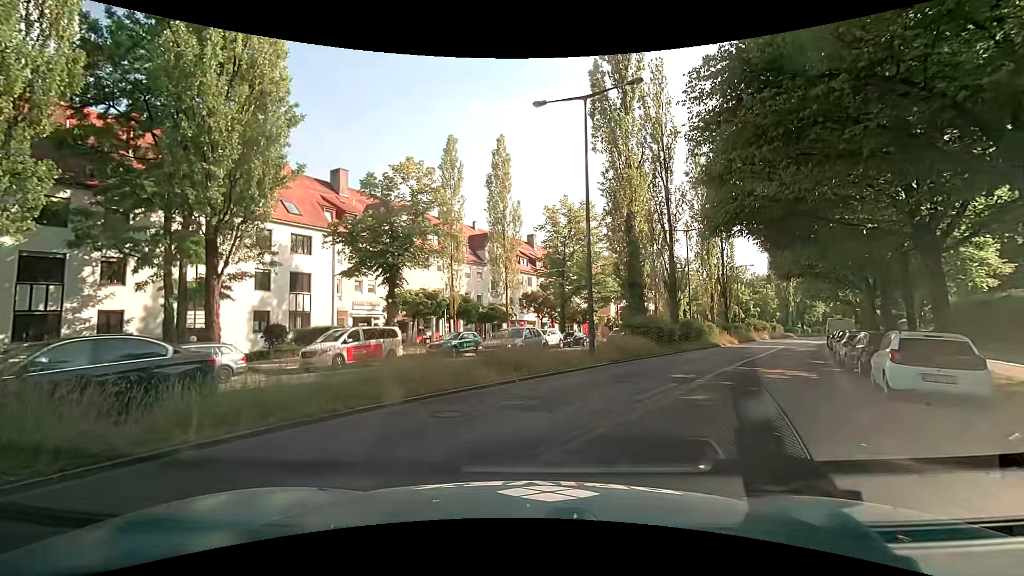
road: secondary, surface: asphalt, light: Day
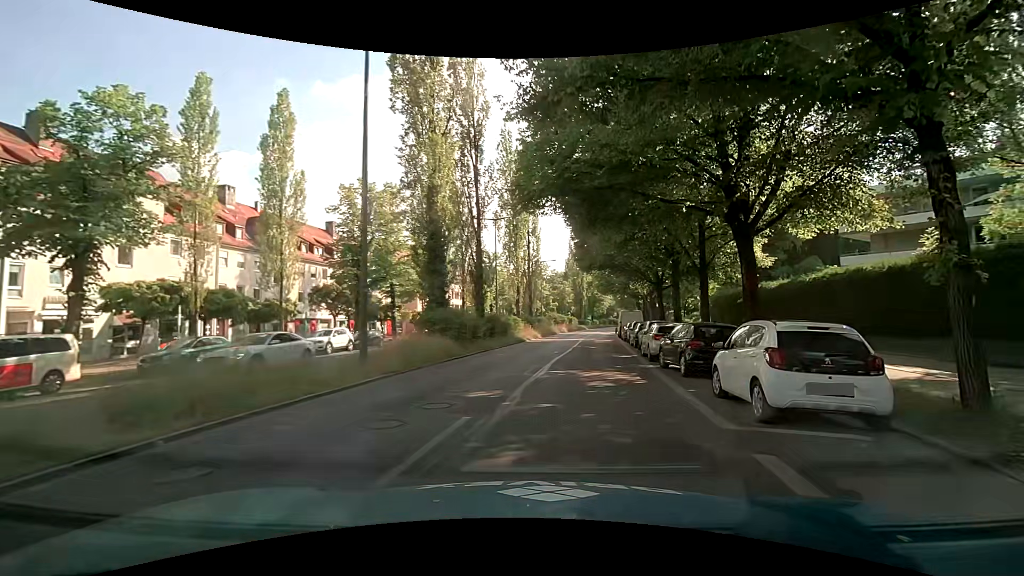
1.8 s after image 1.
(+0.9, +5.5) m; +19°
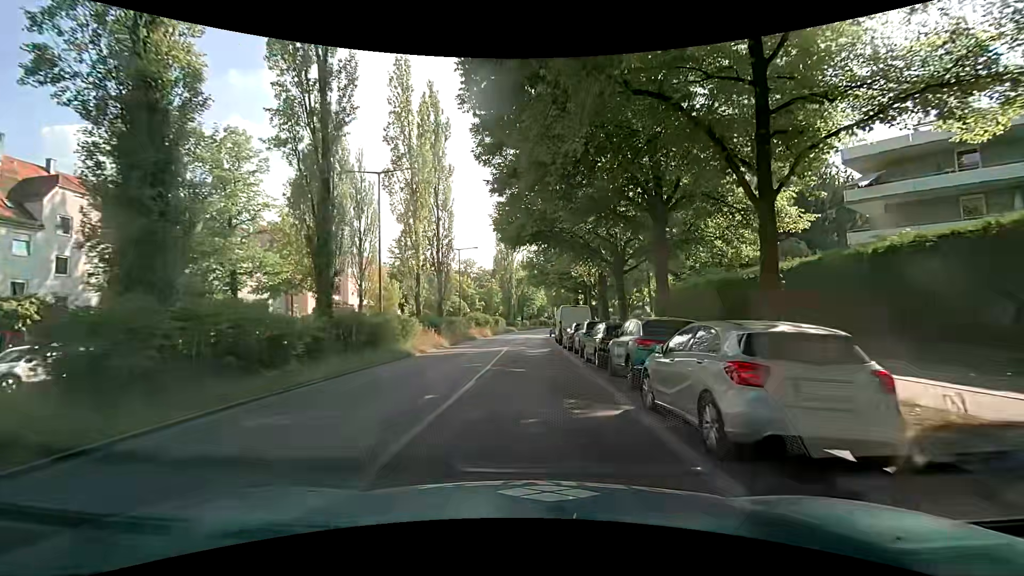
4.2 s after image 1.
(+1.9, +14.3) m; +9°
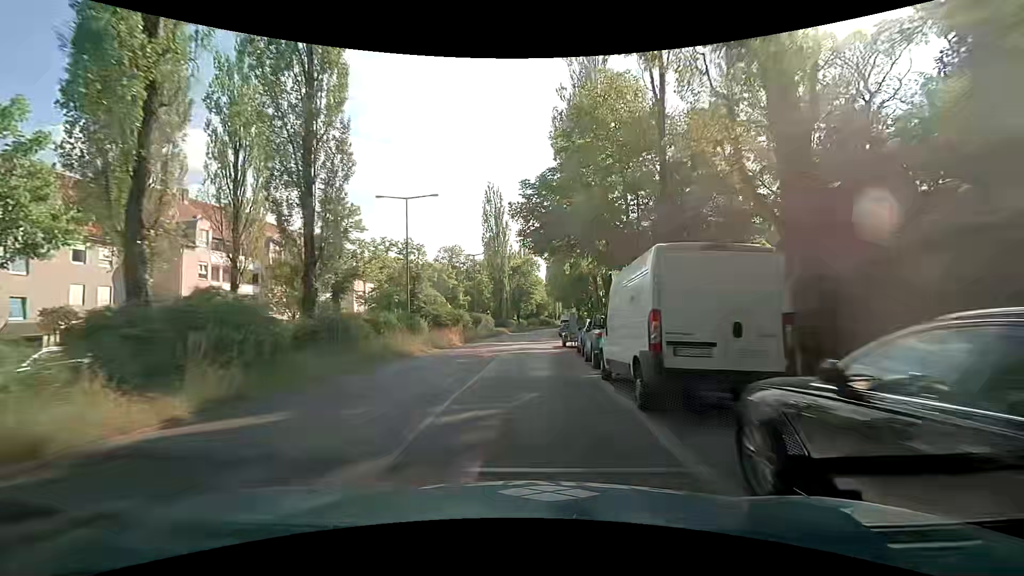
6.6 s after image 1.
(+0.2, +25.3) m; +1°
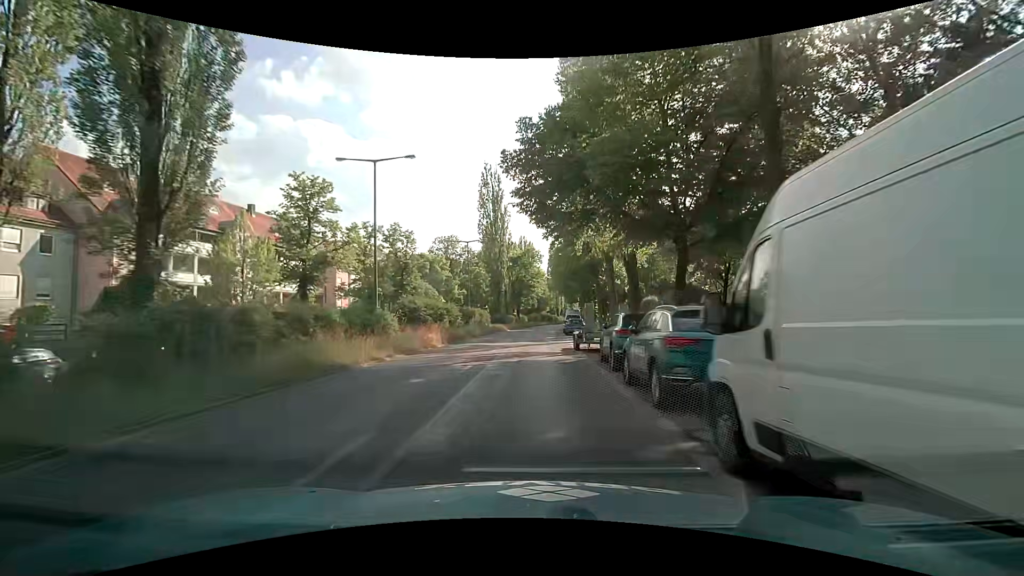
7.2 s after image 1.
(-0.1, +7.5) m; -1°
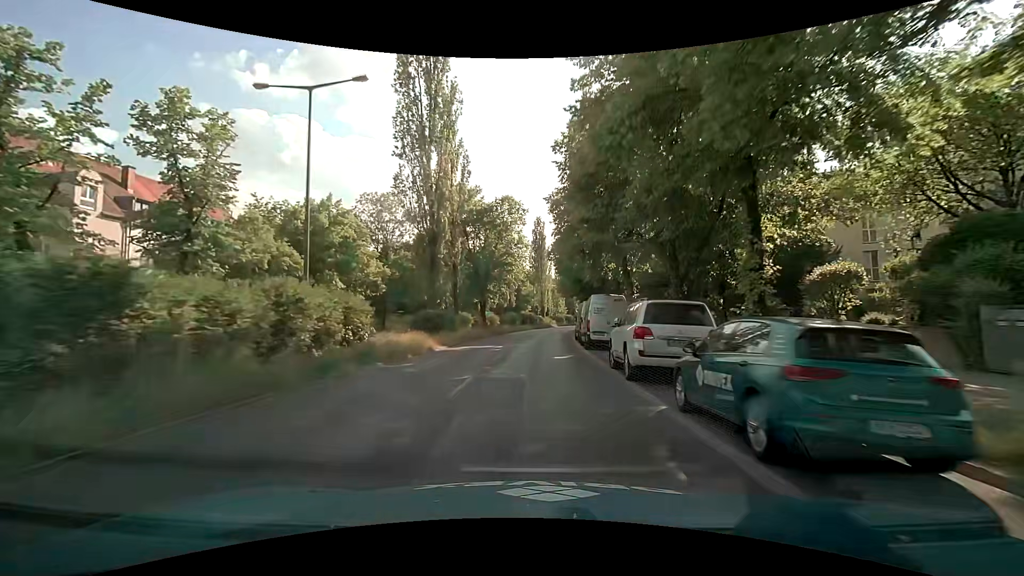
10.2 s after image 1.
(+0.5, +38.4) m; +2°
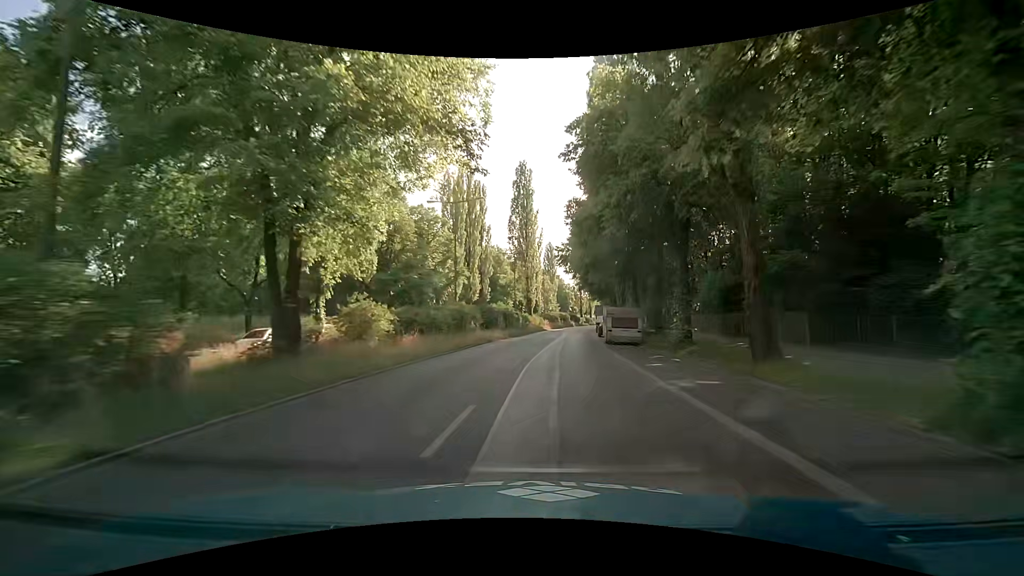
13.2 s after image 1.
(+1.0, +40.0) m; +2°
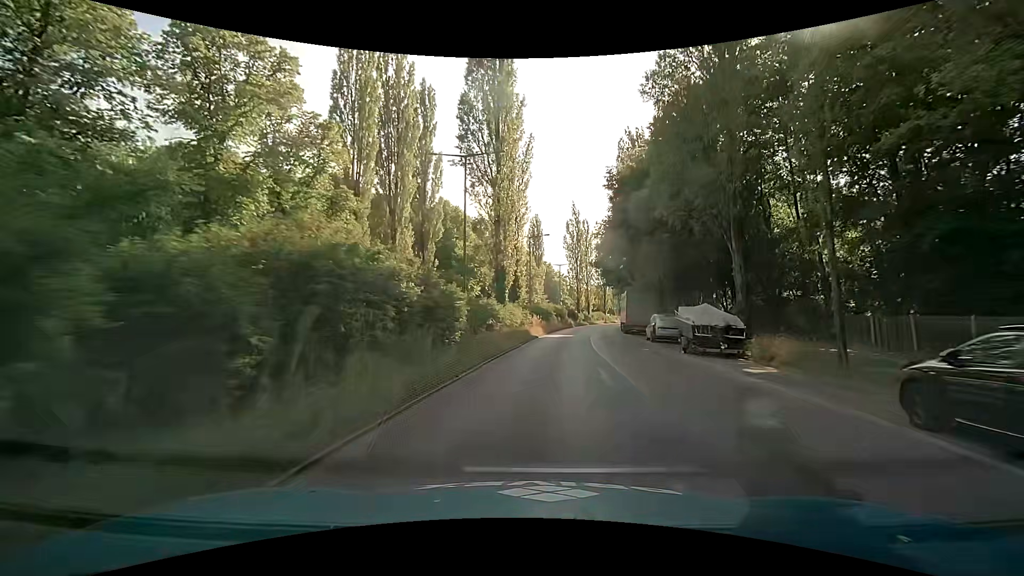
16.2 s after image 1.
(0.0, +39.7) m; +2°
(0, +10) (+1, +20) (+1, +30) (+3, +40) (+4, +50) (+5, +60) (+7, +70) (+9, +79) (+10, +89) (+12, +99) m
